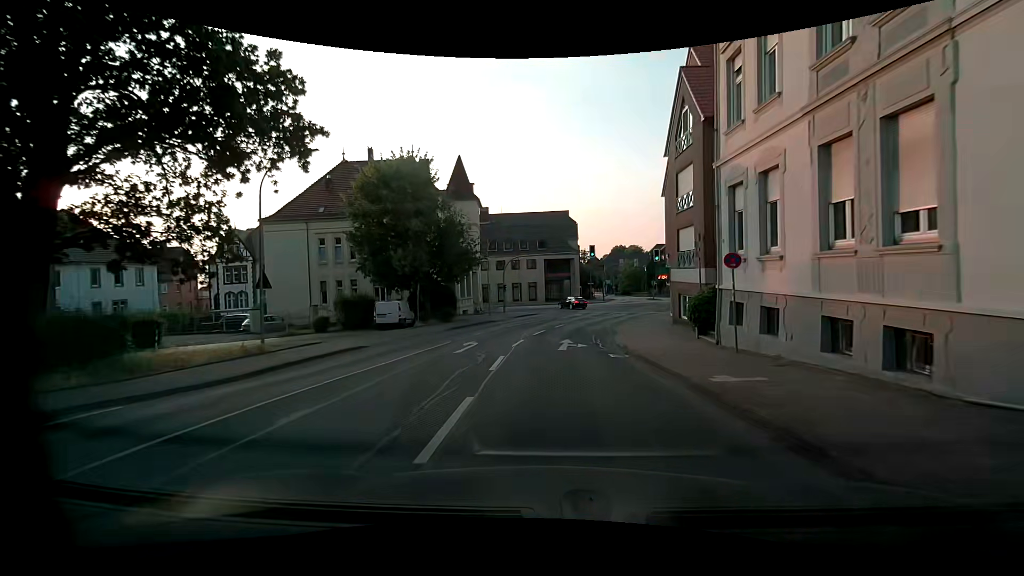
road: unclassified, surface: asphalt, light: Day
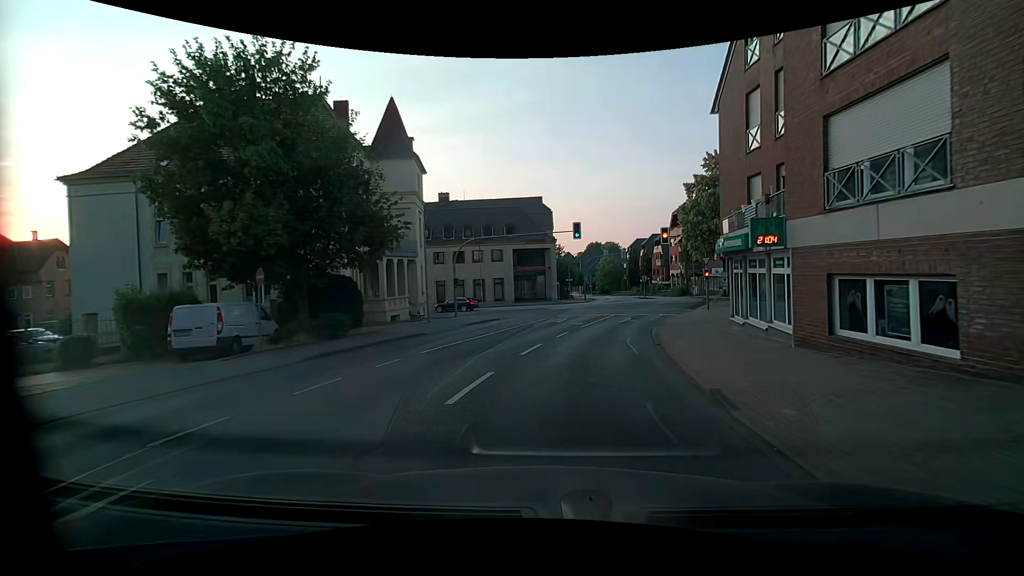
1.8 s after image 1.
(+0.3, +15.6) m; +4°
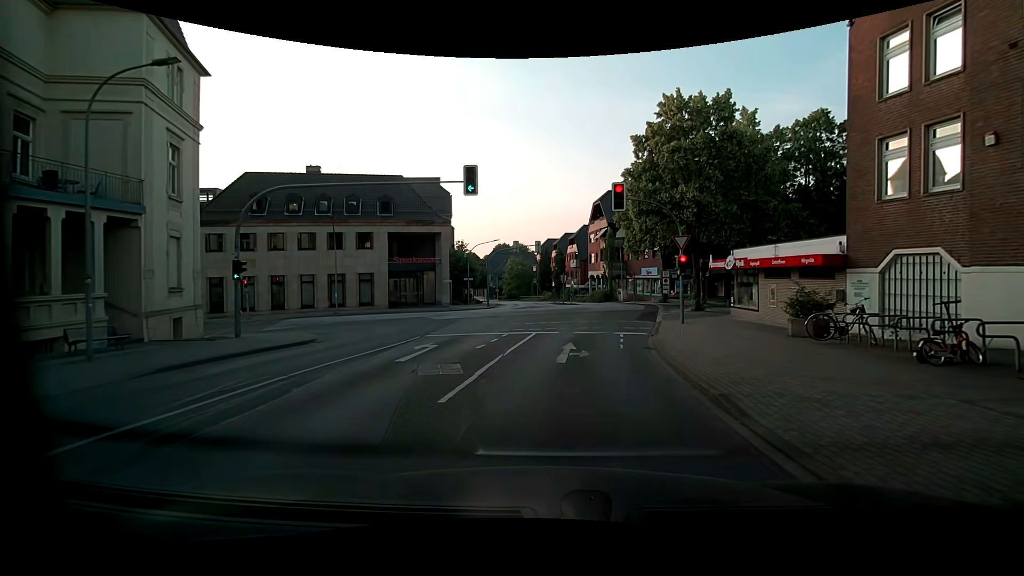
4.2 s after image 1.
(+1.3, +17.6) m; +11°
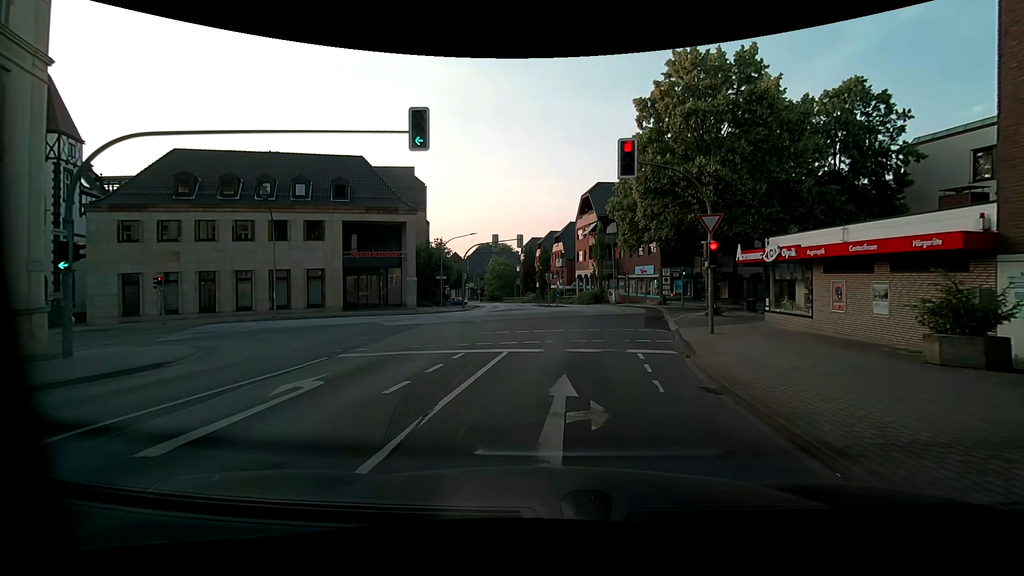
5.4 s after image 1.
(0.0, +6.5) m; +1°
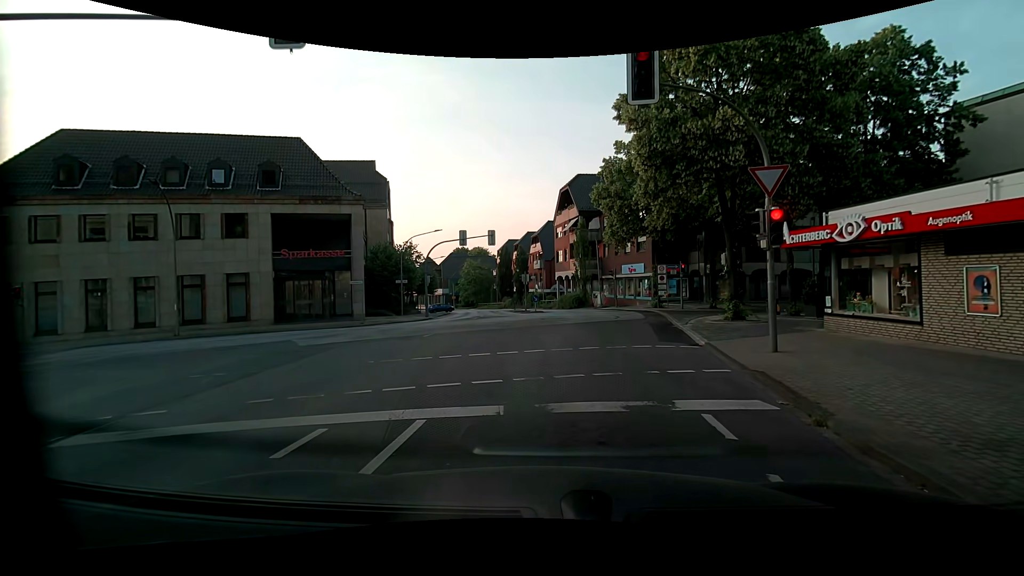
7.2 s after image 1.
(+0.1, +6.4) m; +1°
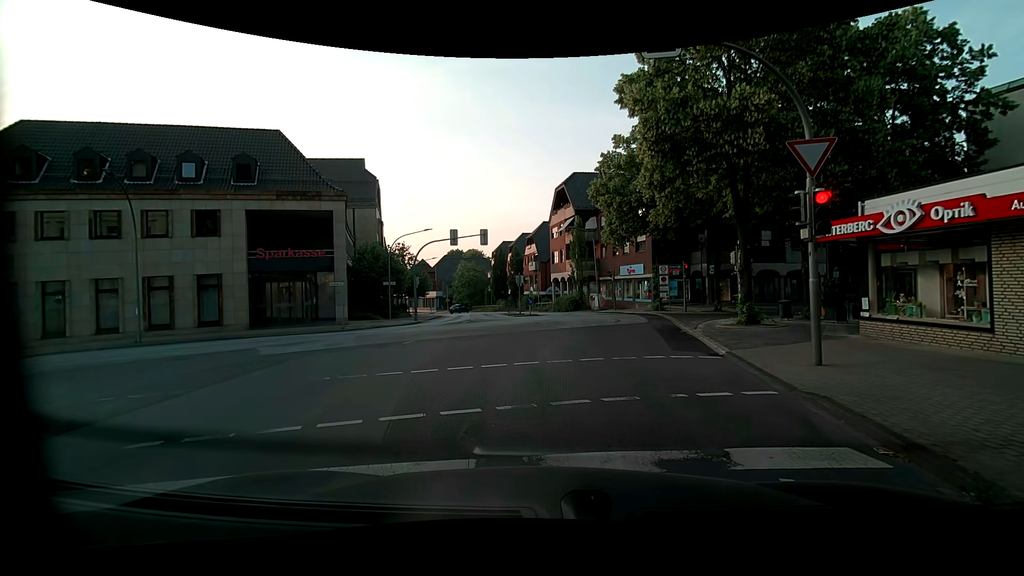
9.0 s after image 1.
(0.0, +1.9) m; -1°
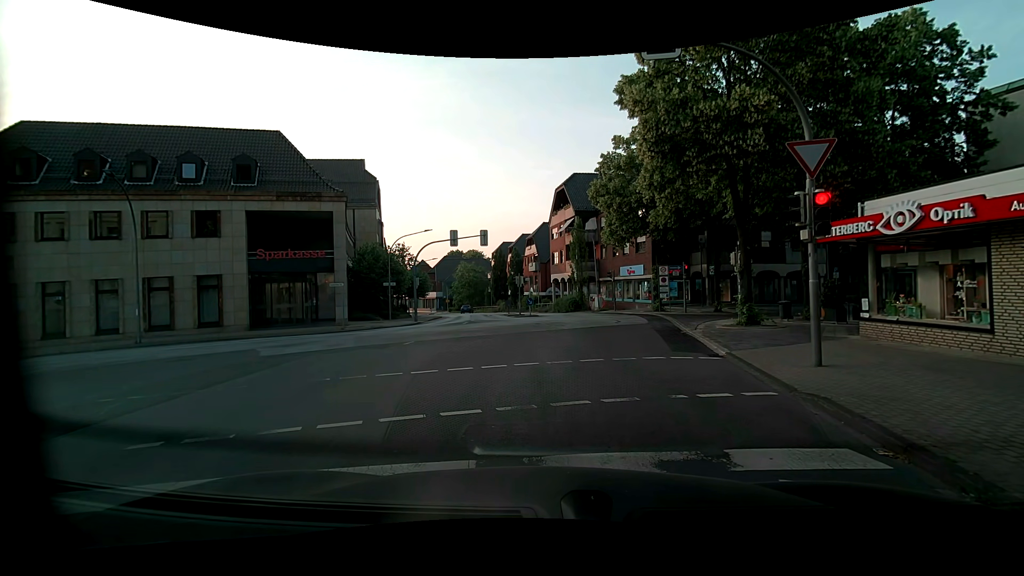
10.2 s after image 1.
(0.0, +0.1) m; 0°
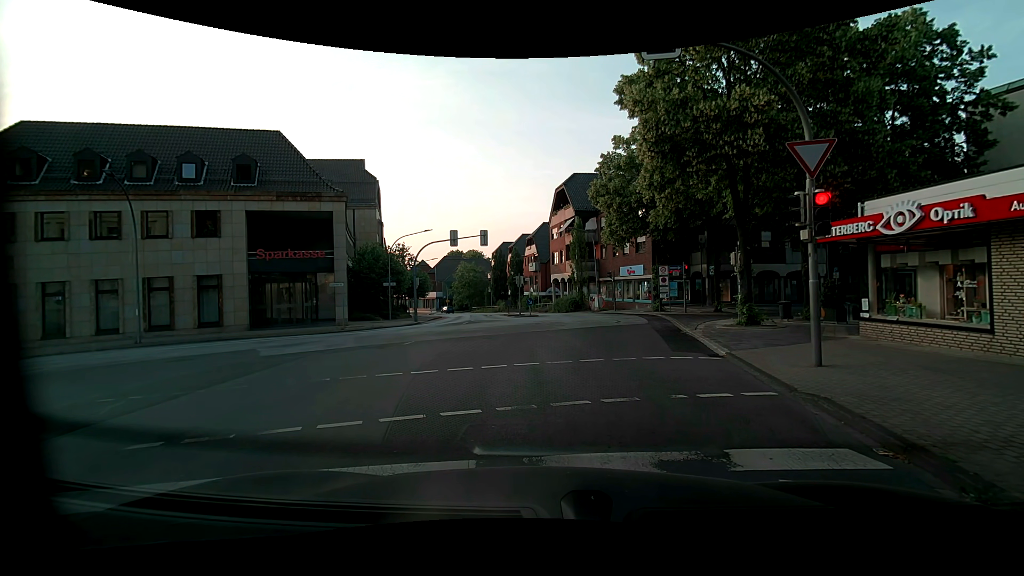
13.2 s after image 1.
(0.0, 0.0) m; 0°
